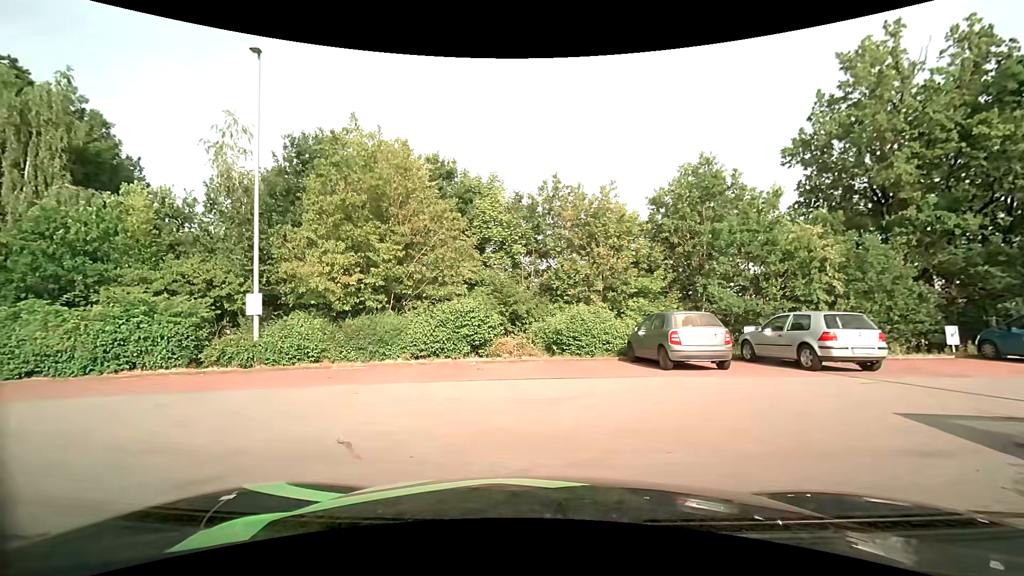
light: Day
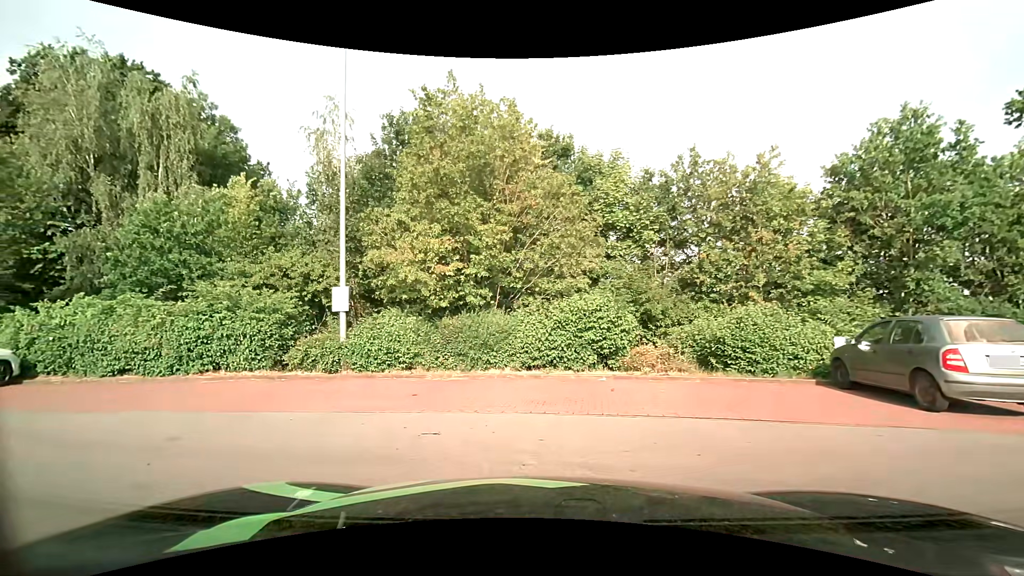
(-0.4, +3.5) m; -12°
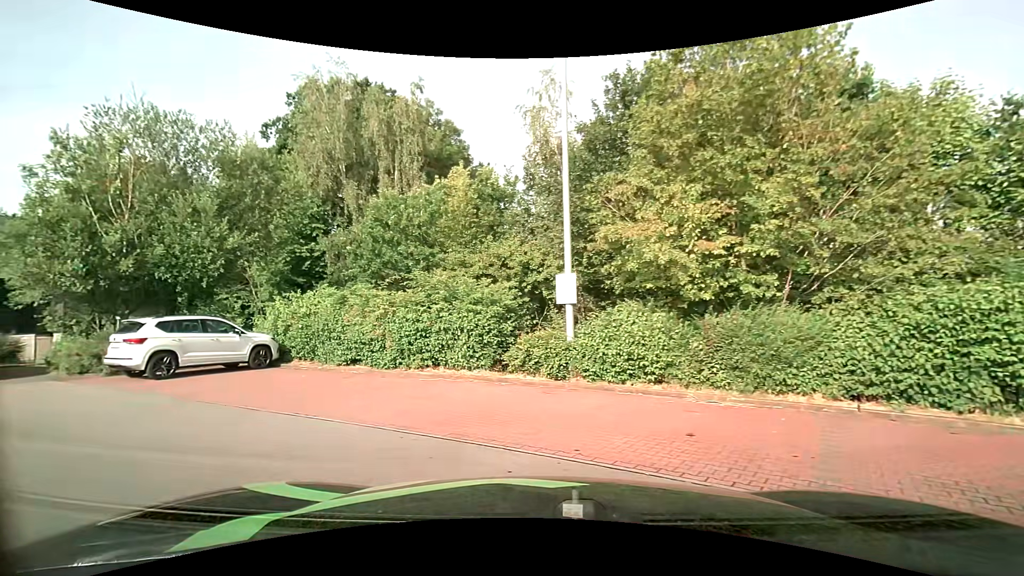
(-0.8, +3.2) m; -25°
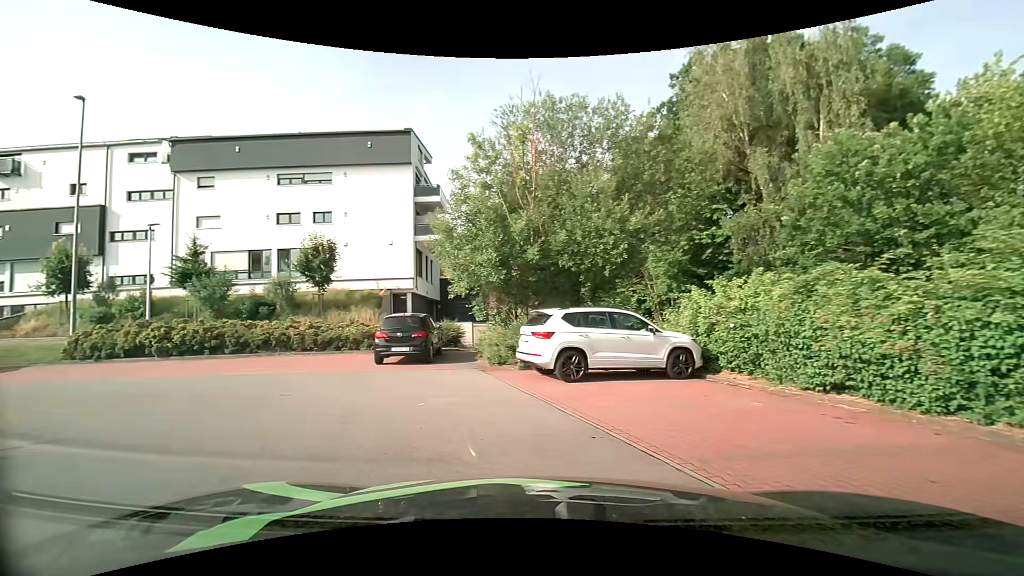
(-1.9, +4.5) m; -43°
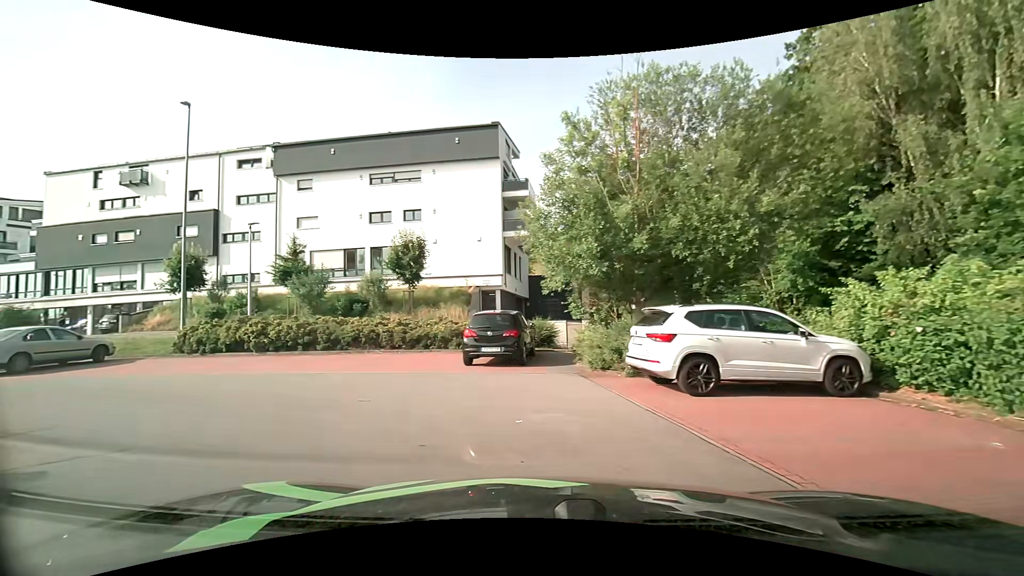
(-0.1, +1.6) m; -10°
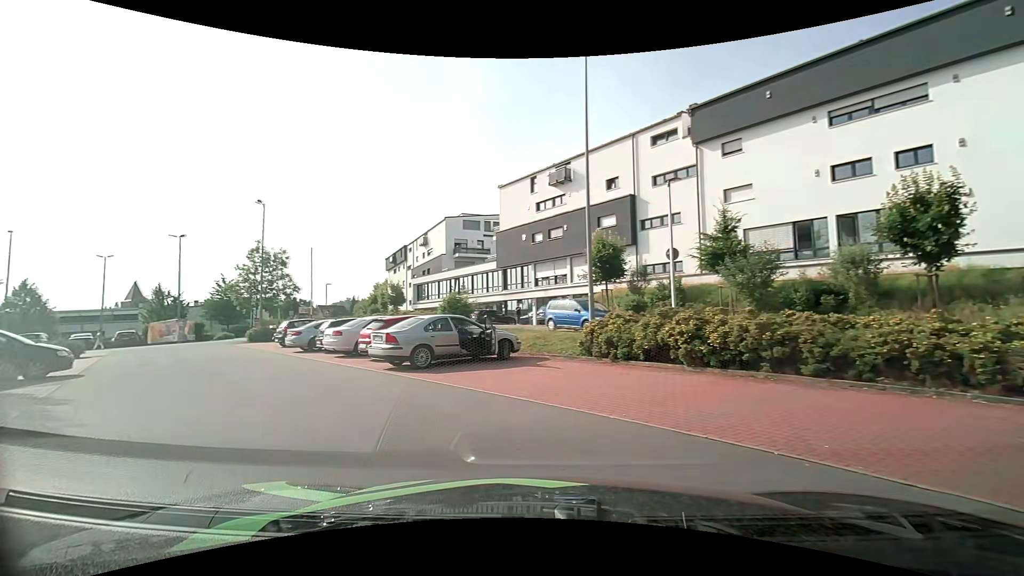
(-3.1, +8.2) m; -45°
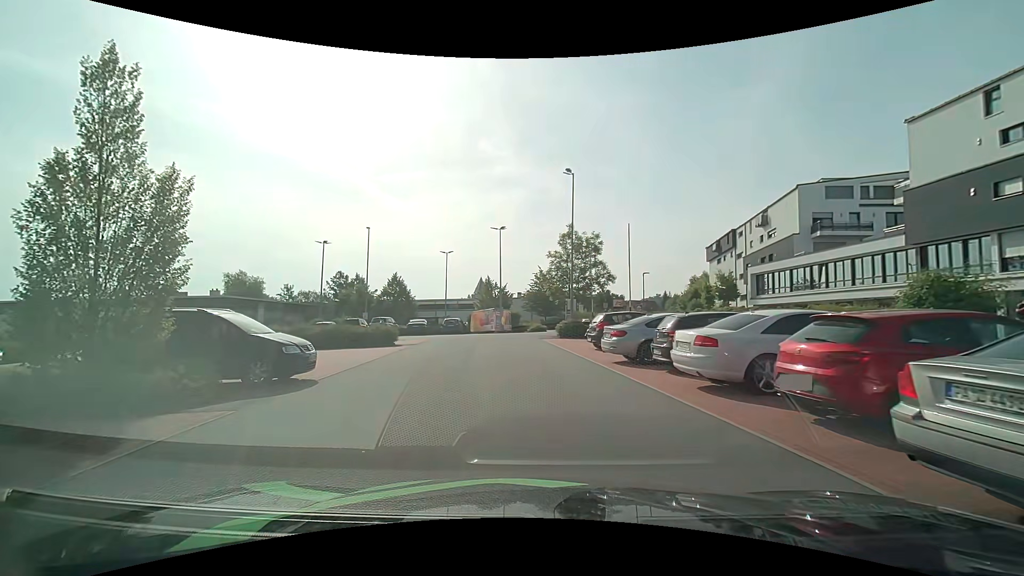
(-3.7, +9.5) m; -34°
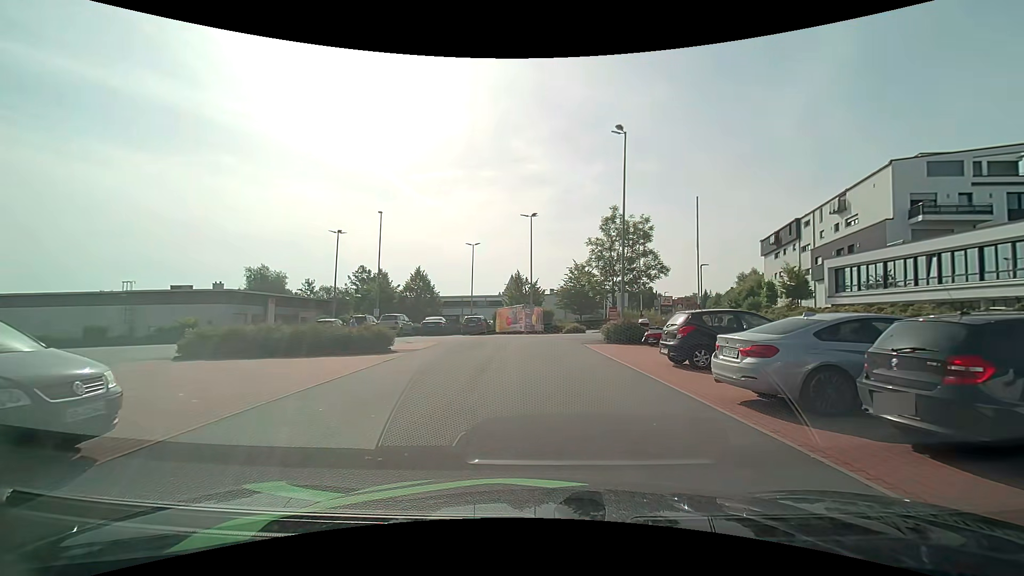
(-0.3, +6.5) m; -3°
(0, +10) (0, +20) (-1, +30) (-10, +34) (-19, +32) (-22, +22) (-22, +12) (-21, +2) (-21, -8) (-20, -17) m
